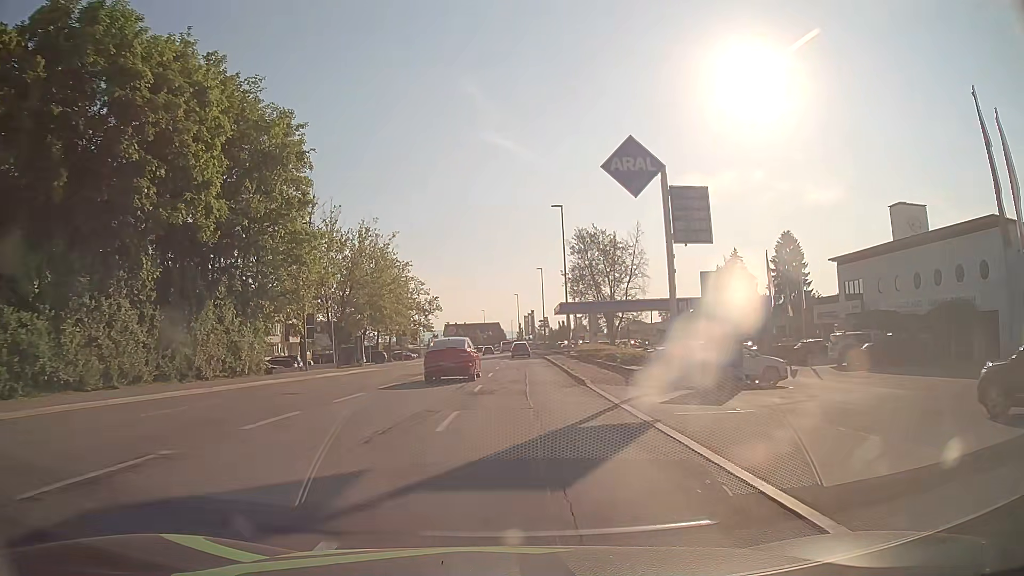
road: tertiary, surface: asphalt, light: Day
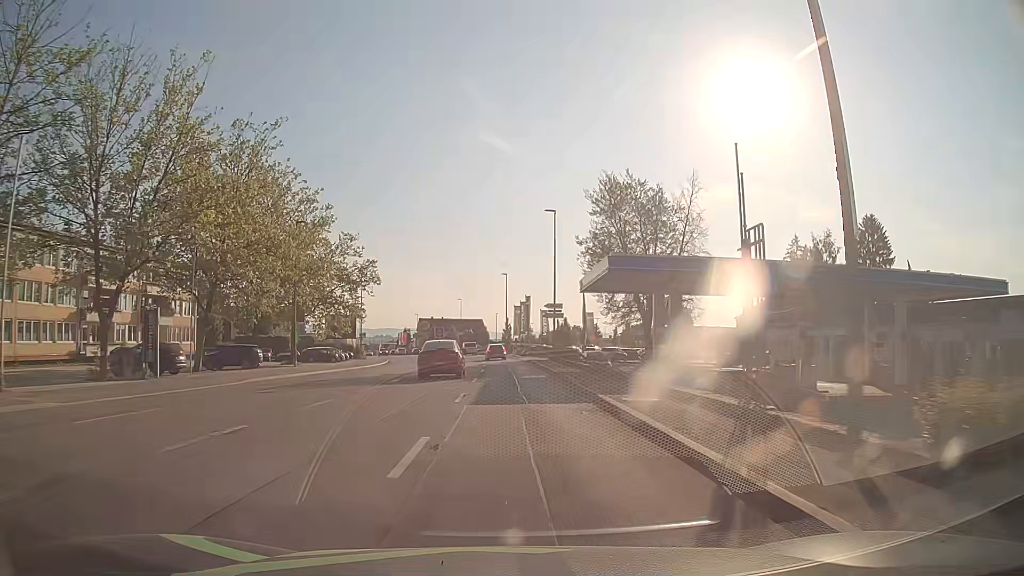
(+0.4, +38.7) m; +1°
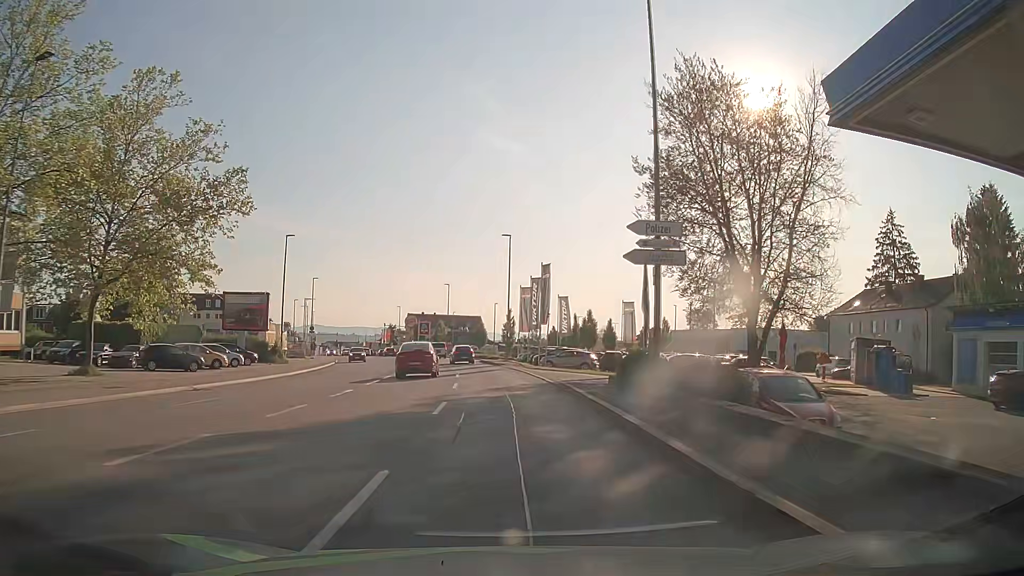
(0.0, +31.0) m; -1°
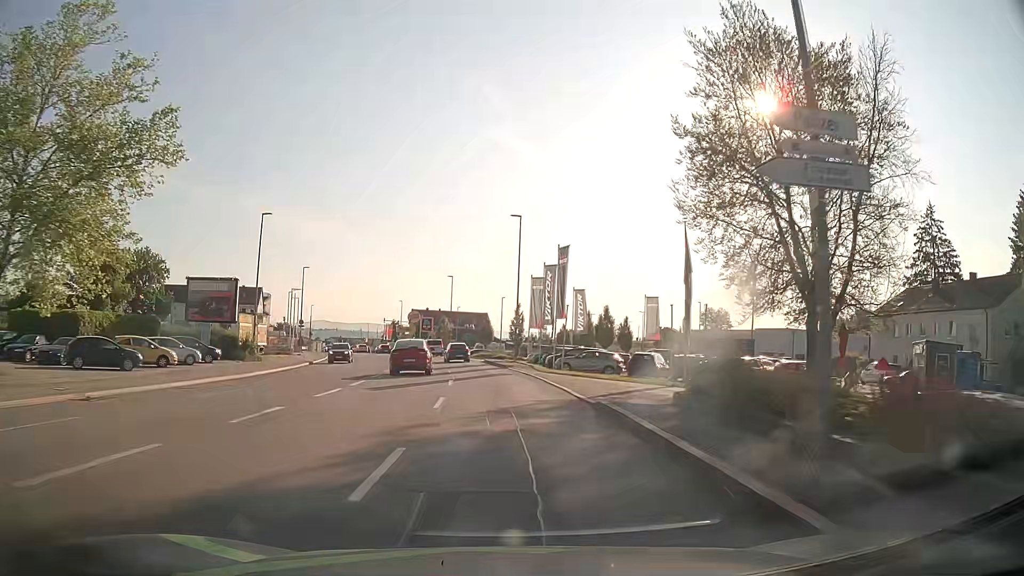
(0.0, +7.8) m; 0°
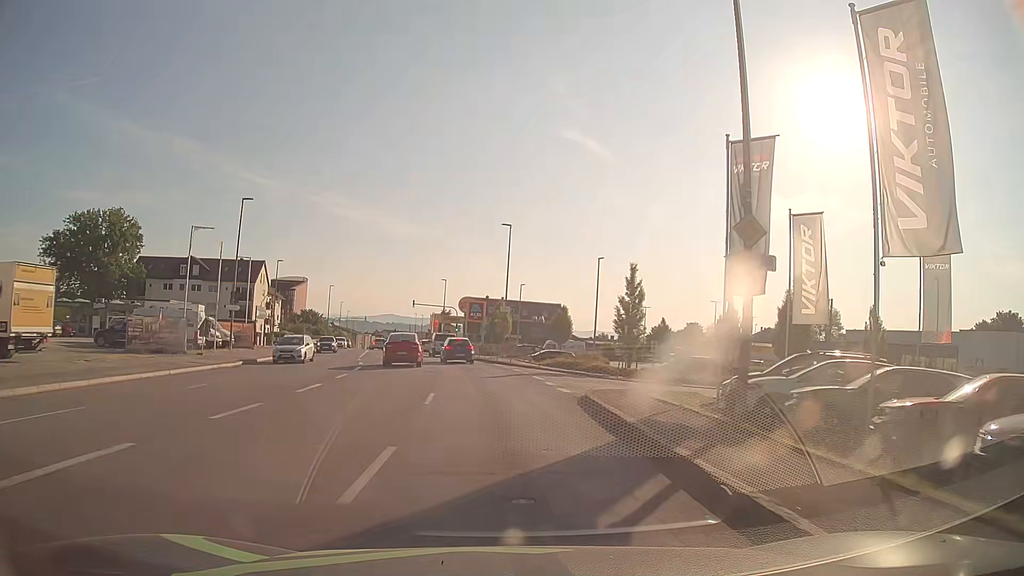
(-2.0, +36.2) m; -6°
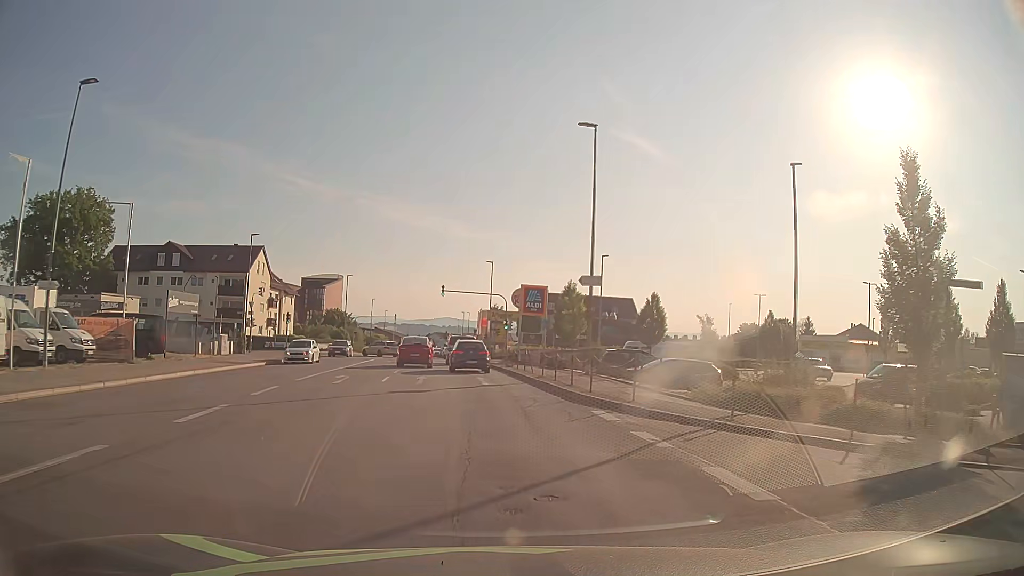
(-1.0, +24.3) m; -5°
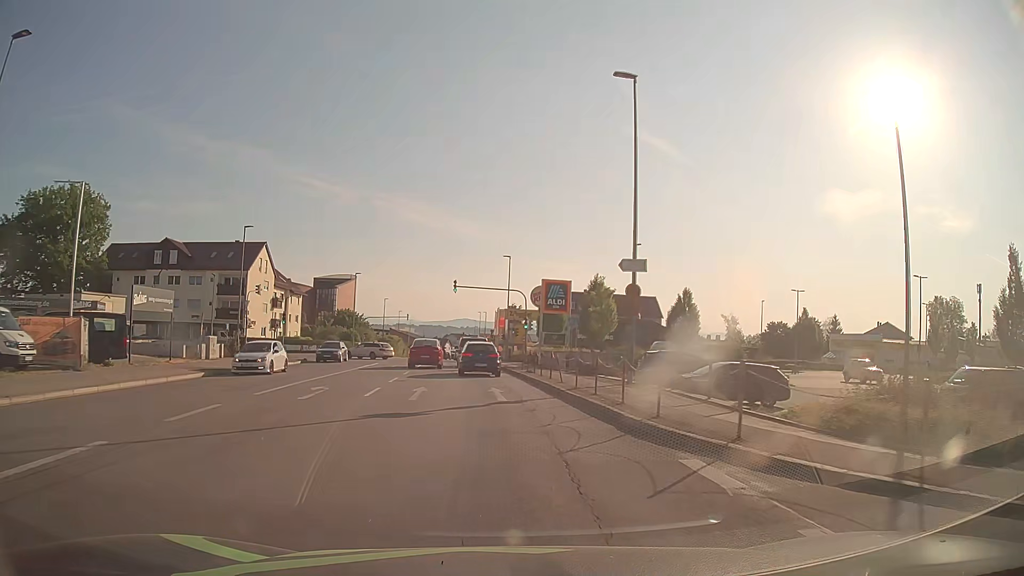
(0.0, +5.4) m; -1°
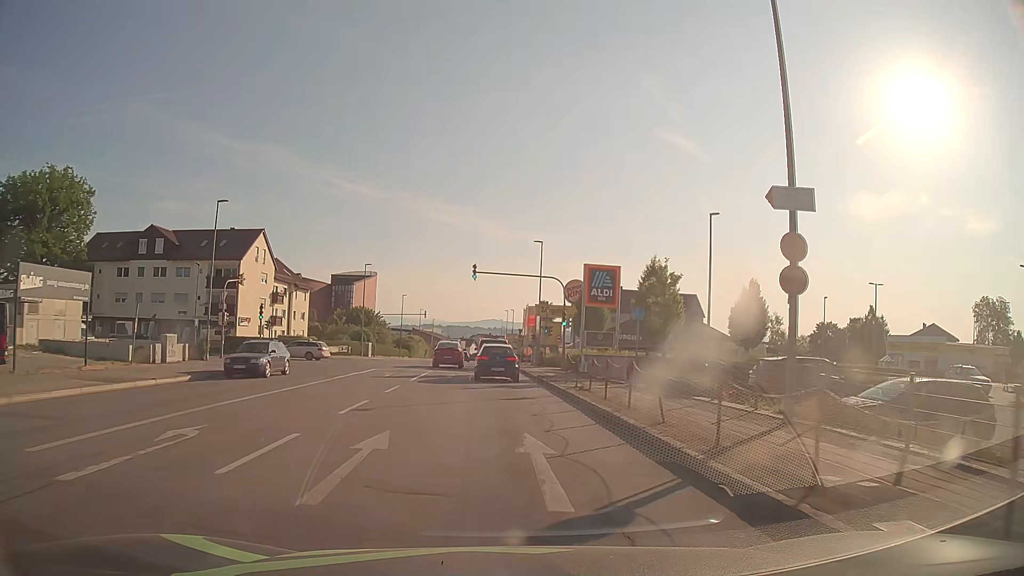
(-0.3, +10.2) m; -3°
(0, +10) (0, +20) (0, +30) (-1, +40) (-1, +50) (-1, +60) (-2, +70) (-2, +80) (-2, +90) (-3, +100) m
